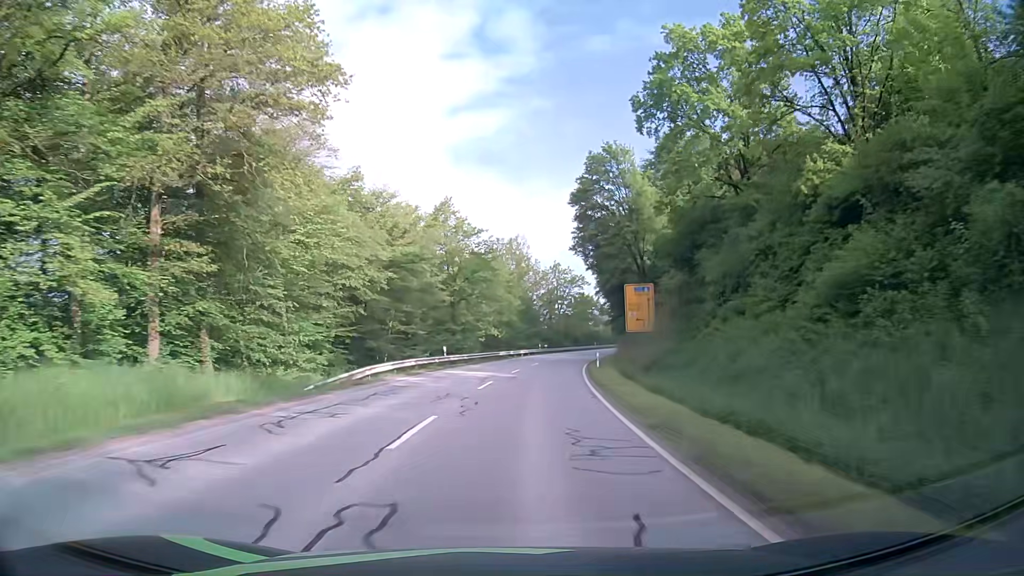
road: secondary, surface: asphalt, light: Day
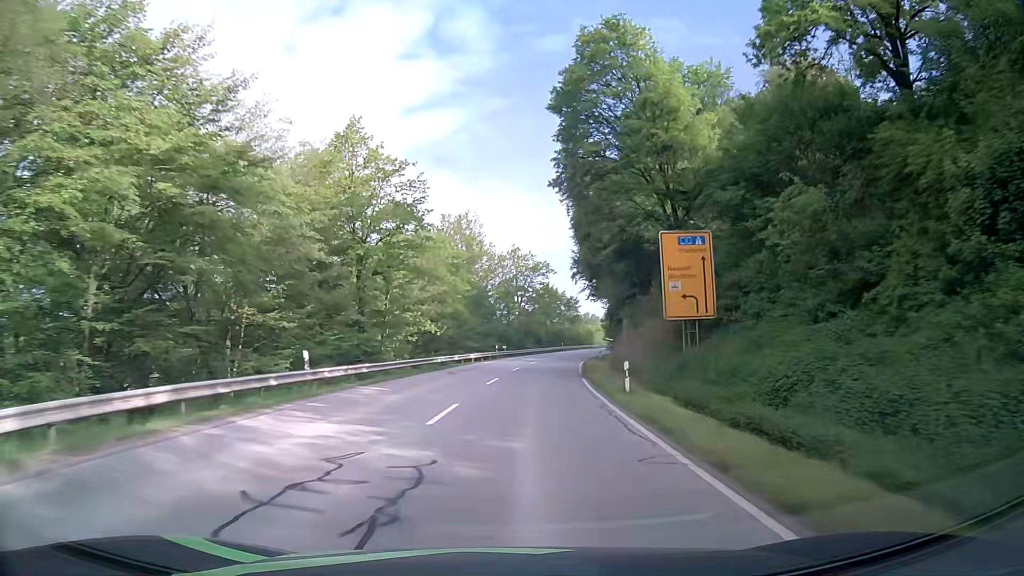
(+0.6, +21.4) m; +3°
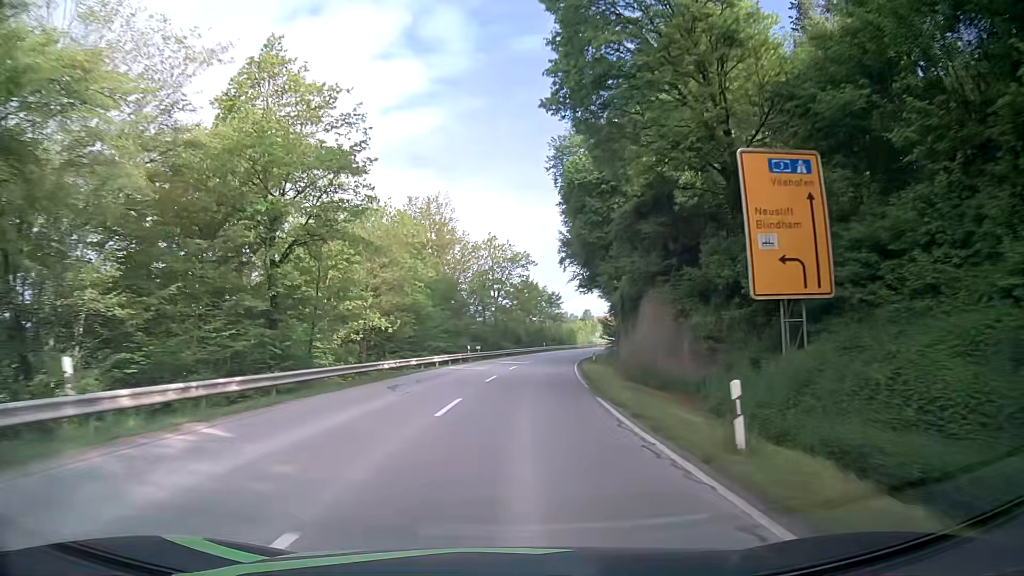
(+0.2, +10.8) m; +2°
(0, +10) (+1, +20) (+1, +30) (+2, +40) (+4, +50) (+5, +60) (+7, +70) (+9, +79) (+11, +89) (+14, +99) m
